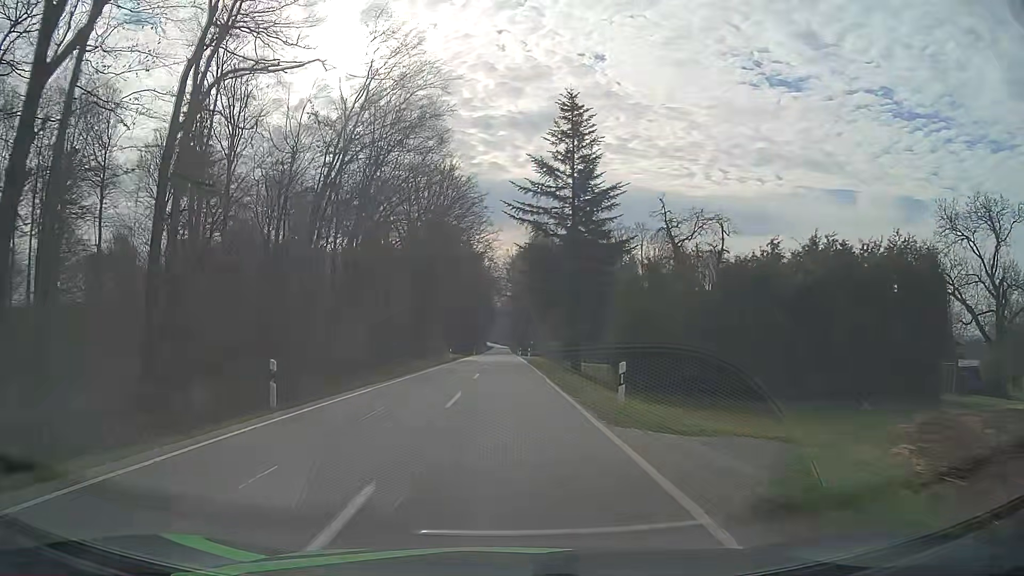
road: secondary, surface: asphalt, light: Day
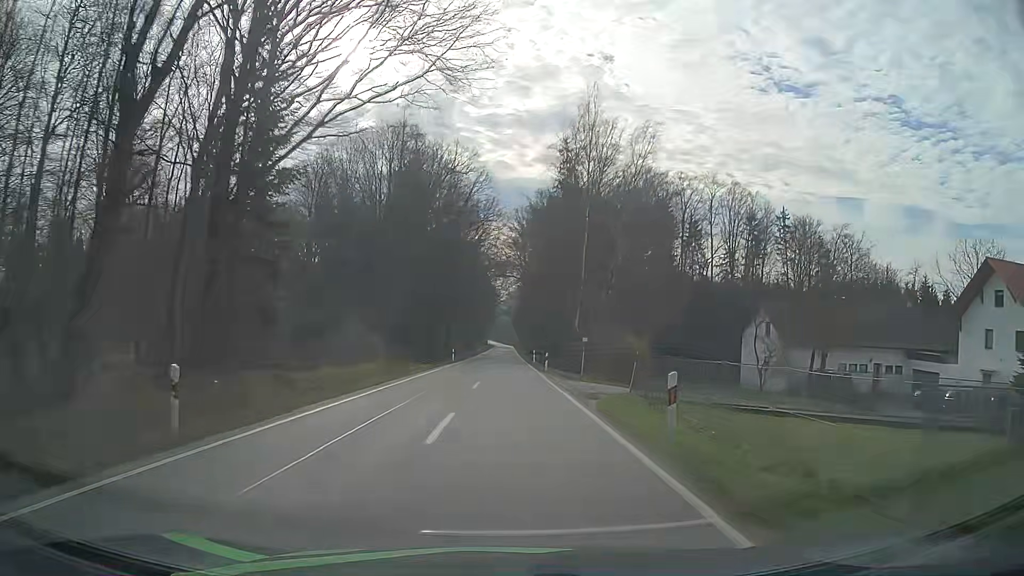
(-0.2, +53.0) m; 0°
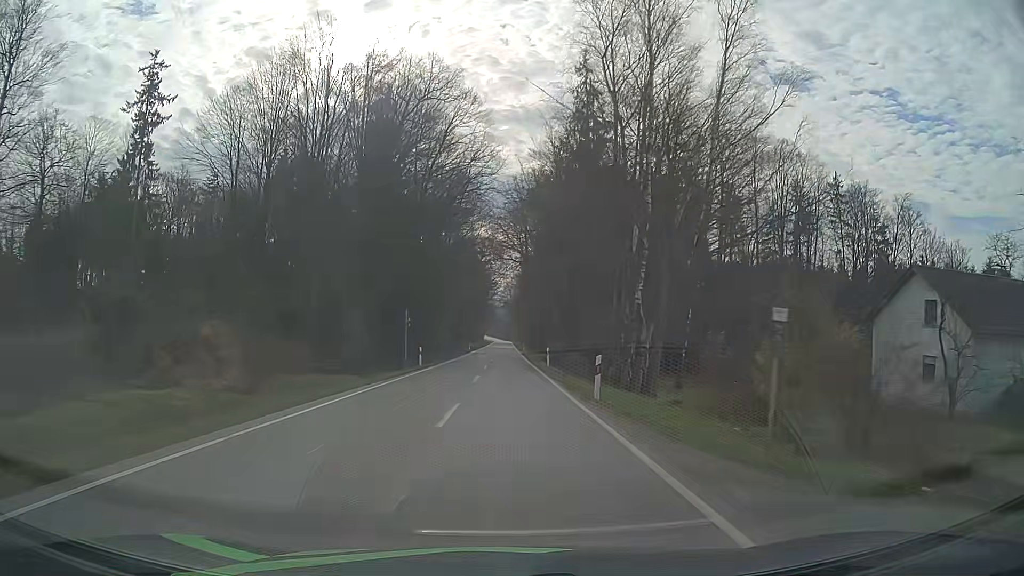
(+0.1, +22.6) m; 0°
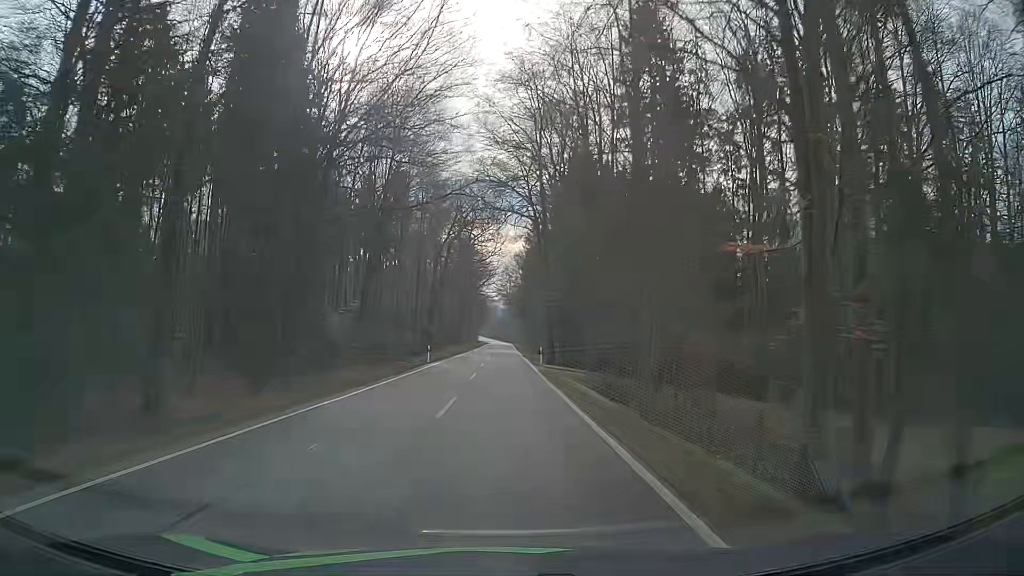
(-0.1, +46.2) m; 0°
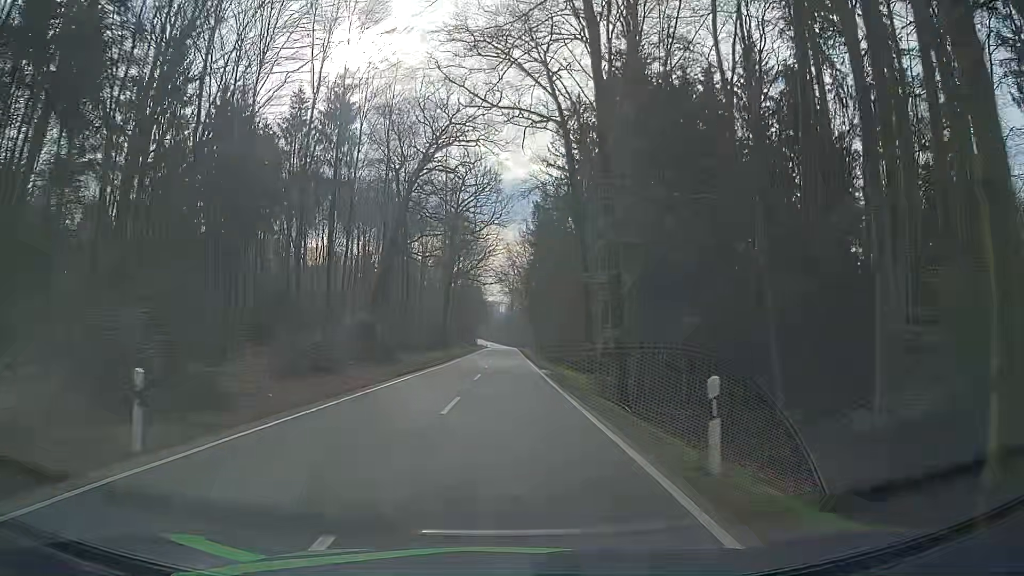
(-0.1, +35.2) m; -1°
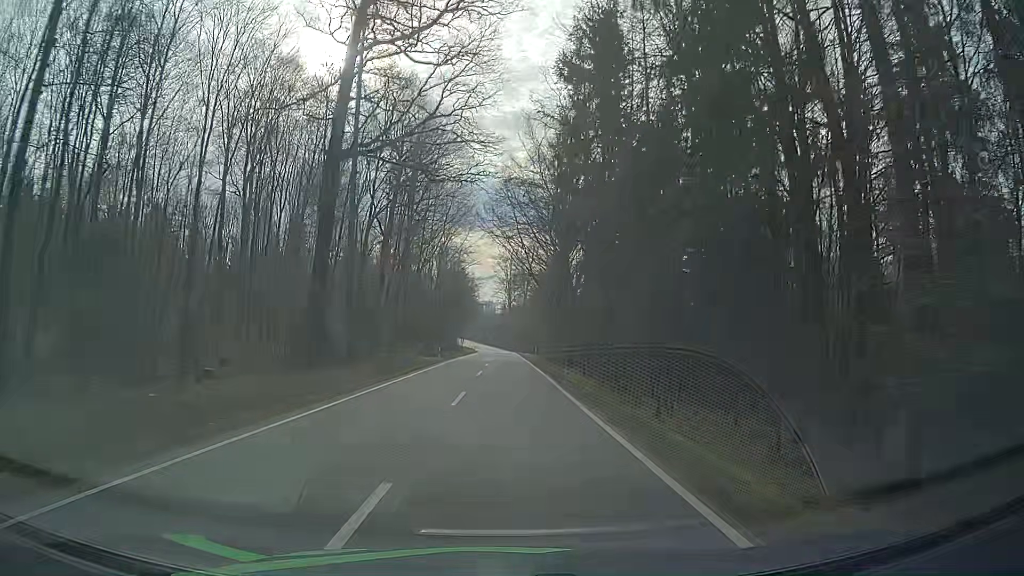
(+0.2, +58.7) m; +1°
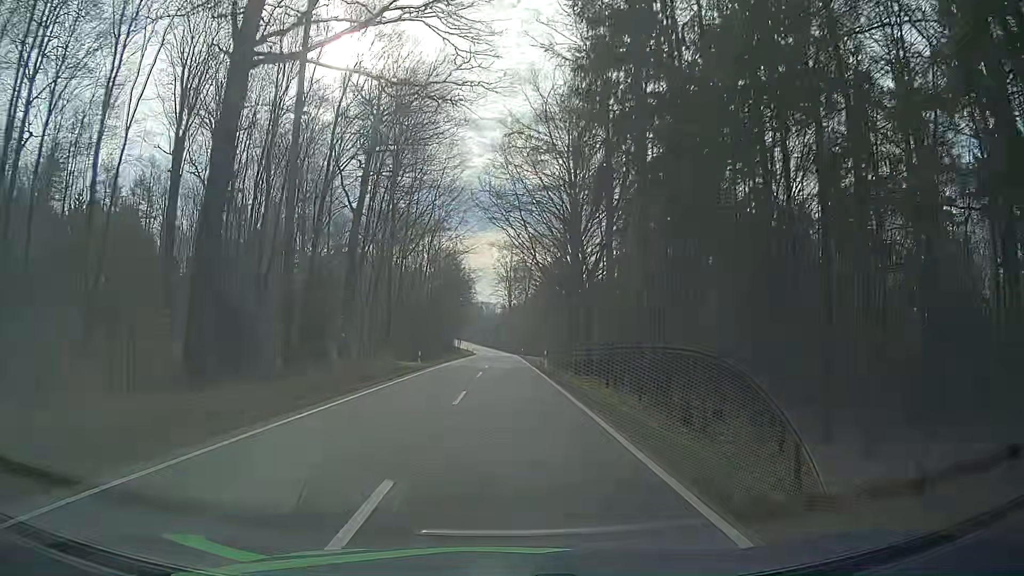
(0.0, +11.8) m; +1°
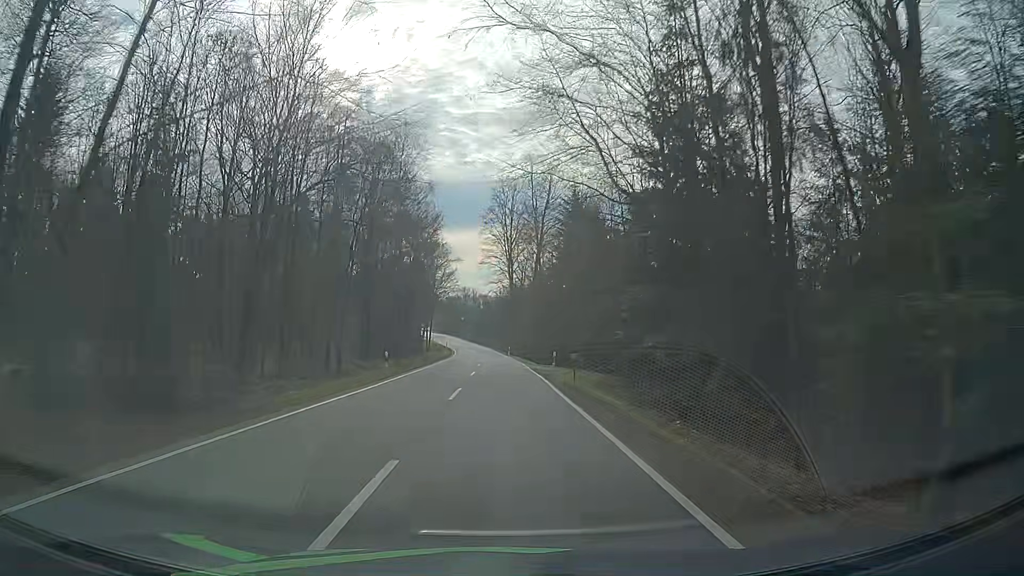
(-0.7, +59.5) m; -1°
(0, +10) (0, +20) (0, +30) (0, +40) (-1, +50) (-1, +60) (-1, +70) (-2, +80) (-2, +90) (-3, +100) m
